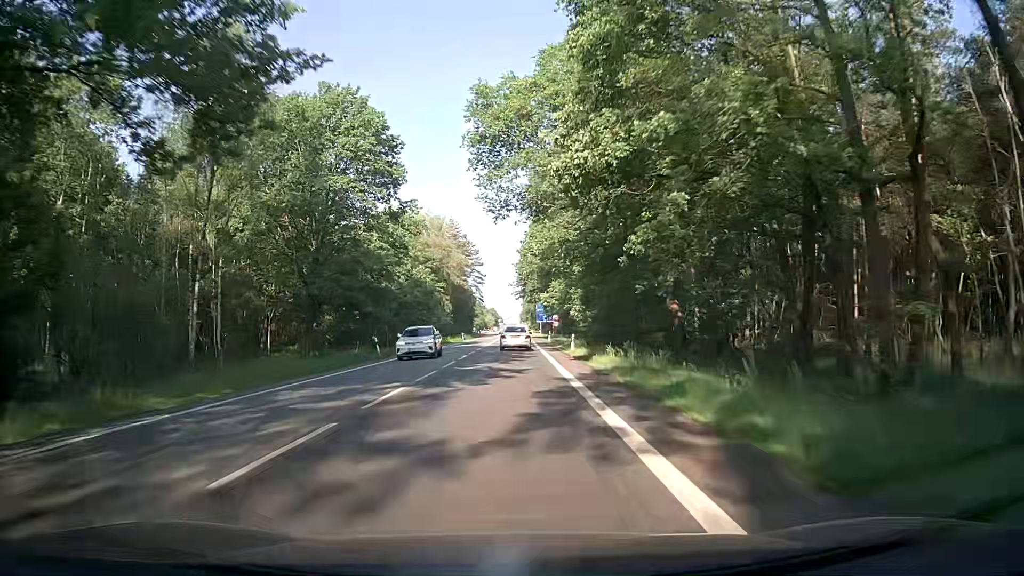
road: secondary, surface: asphalt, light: Day
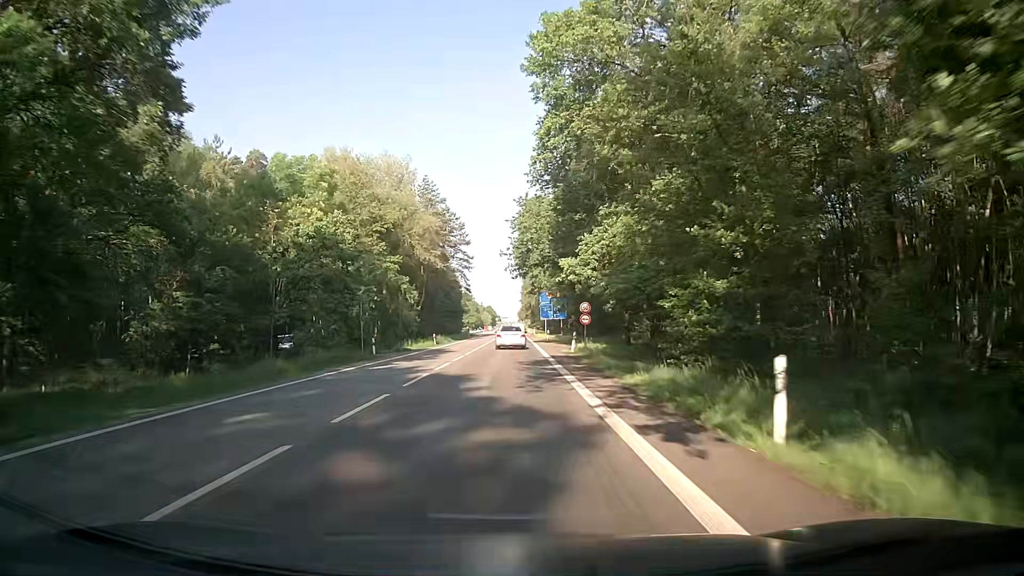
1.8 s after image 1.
(+0.2, +32.2) m; 0°
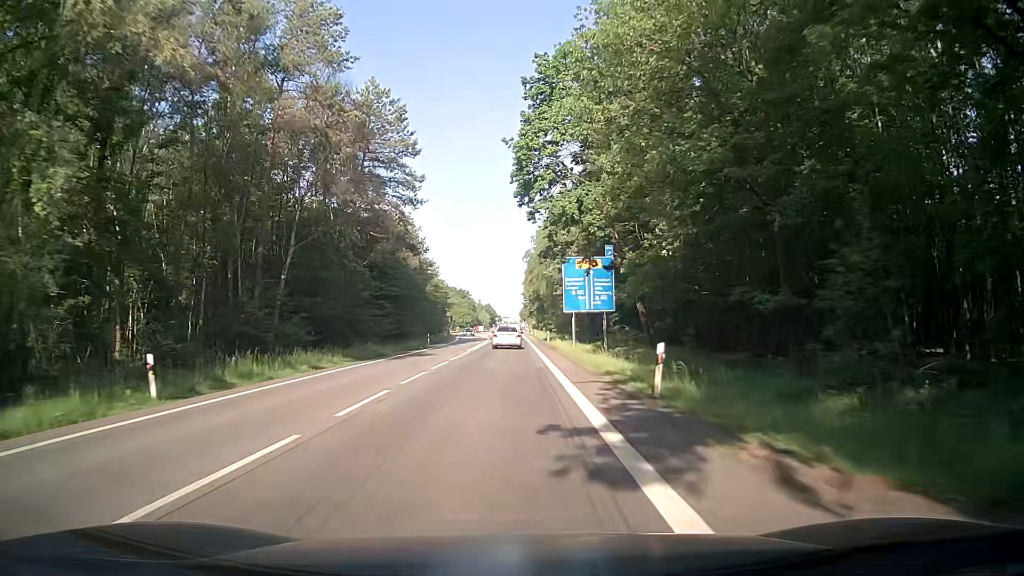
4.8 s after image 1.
(+0.7, +53.7) m; +1°
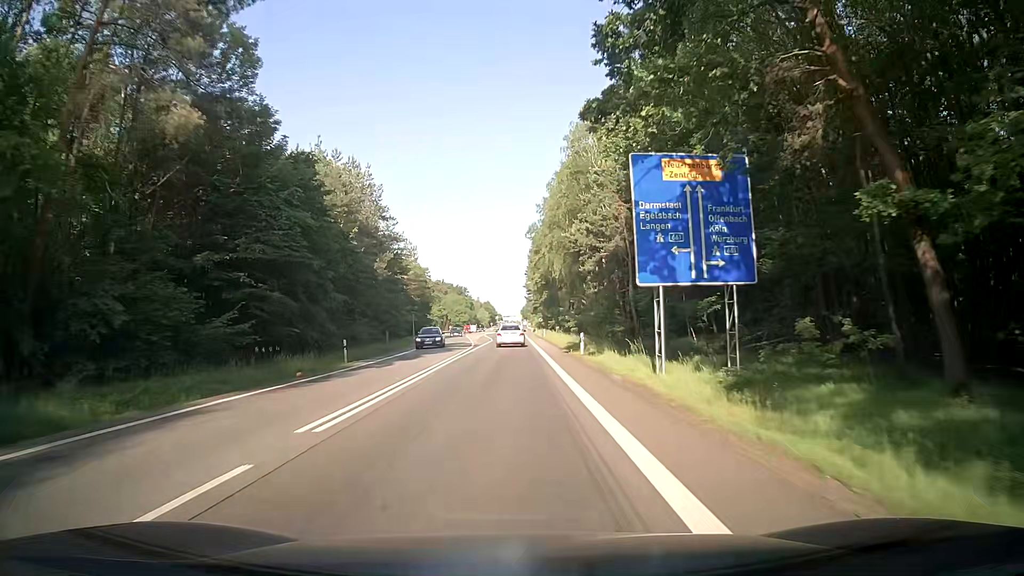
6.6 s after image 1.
(-0.3, +32.2) m; 0°
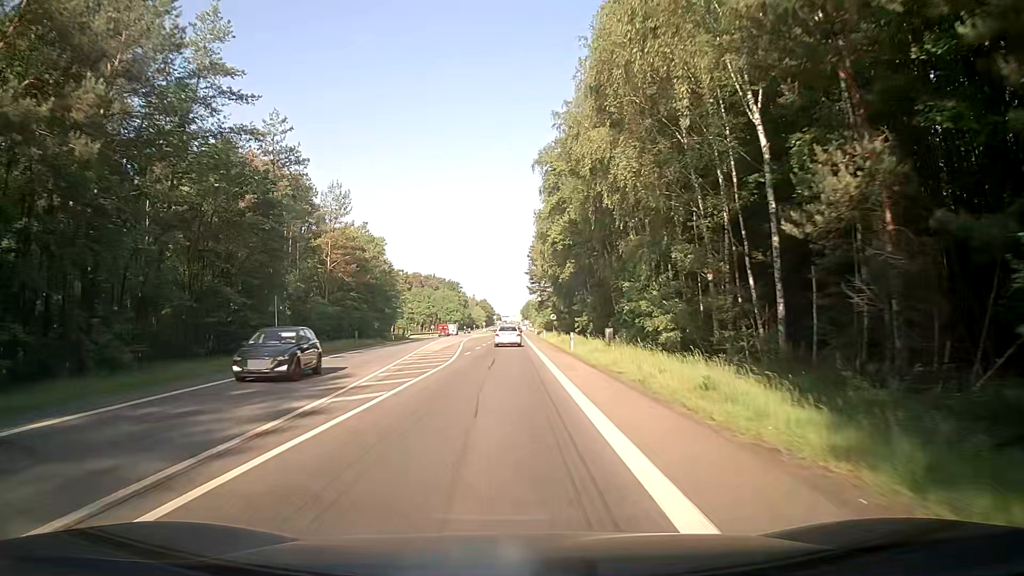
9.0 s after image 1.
(-0.3, +43.0) m; -1°
(0, +10) (0, +20) (0, +30) (0, +40) (0, +50) (0, +60) (0, +70) (0, +80) (0, +90) (0, +100) m
